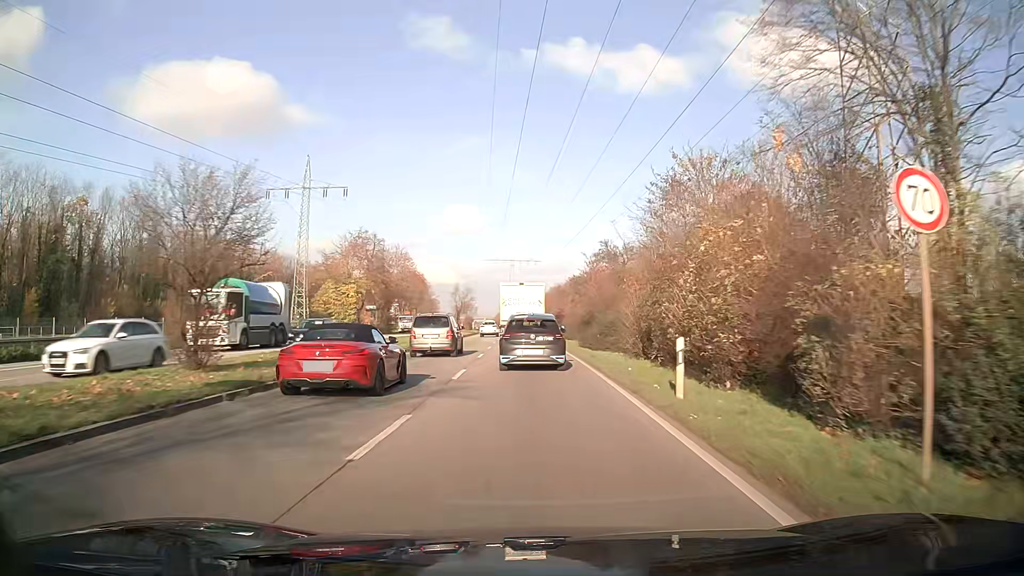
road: primary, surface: asphalt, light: Day
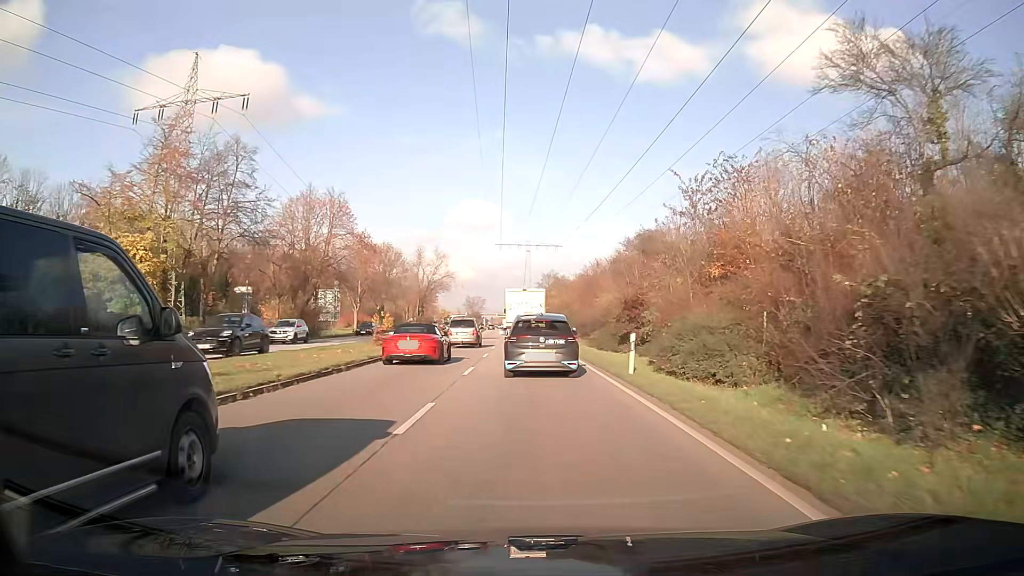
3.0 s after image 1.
(-0.5, +43.9) m; -1°
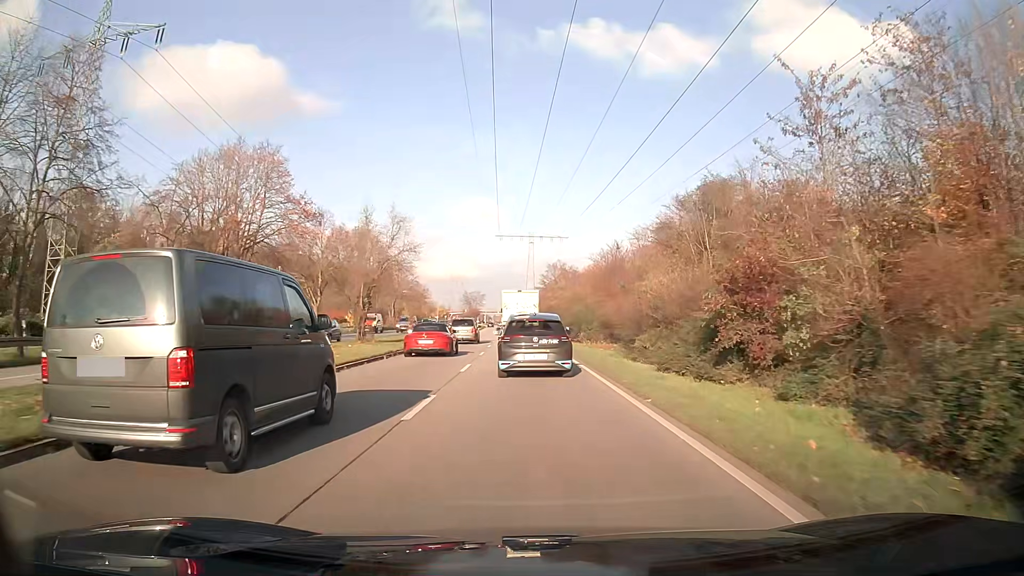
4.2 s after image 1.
(-0.1, +17.2) m; 0°
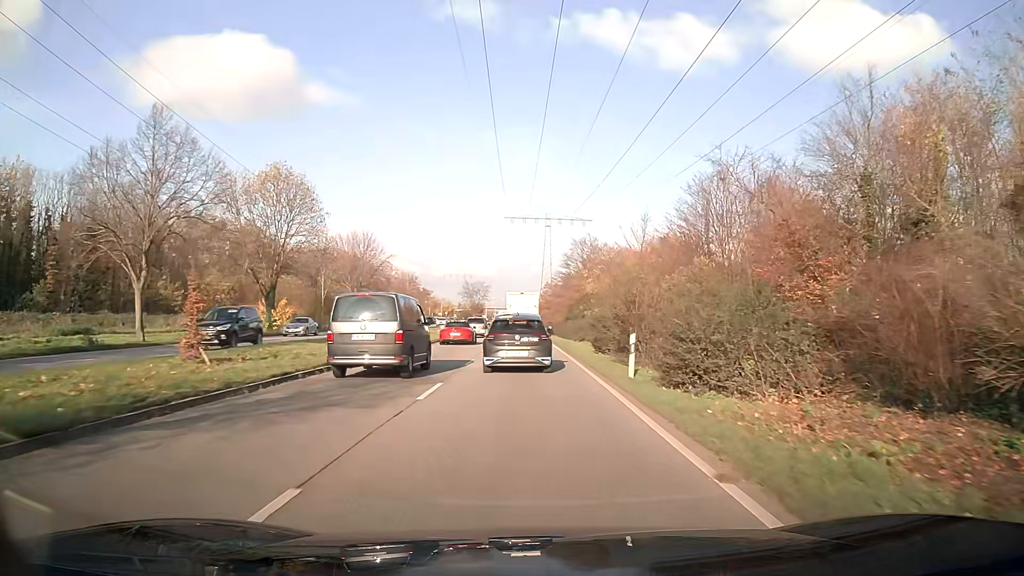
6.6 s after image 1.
(-0.3, +34.5) m; -1°
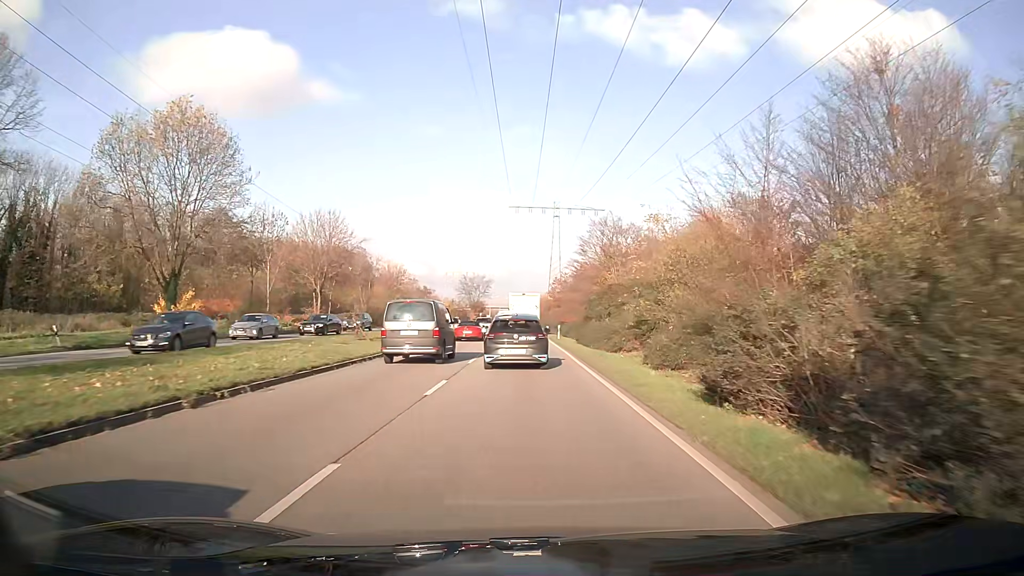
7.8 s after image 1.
(-0.1, +17.5) m; 0°
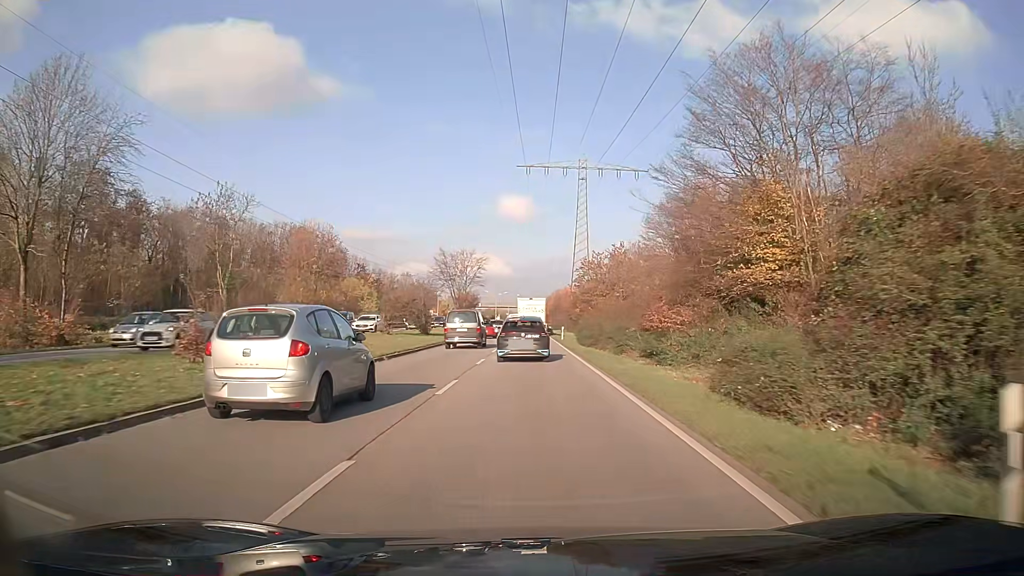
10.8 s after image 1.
(-0.4, +45.7) m; -1°
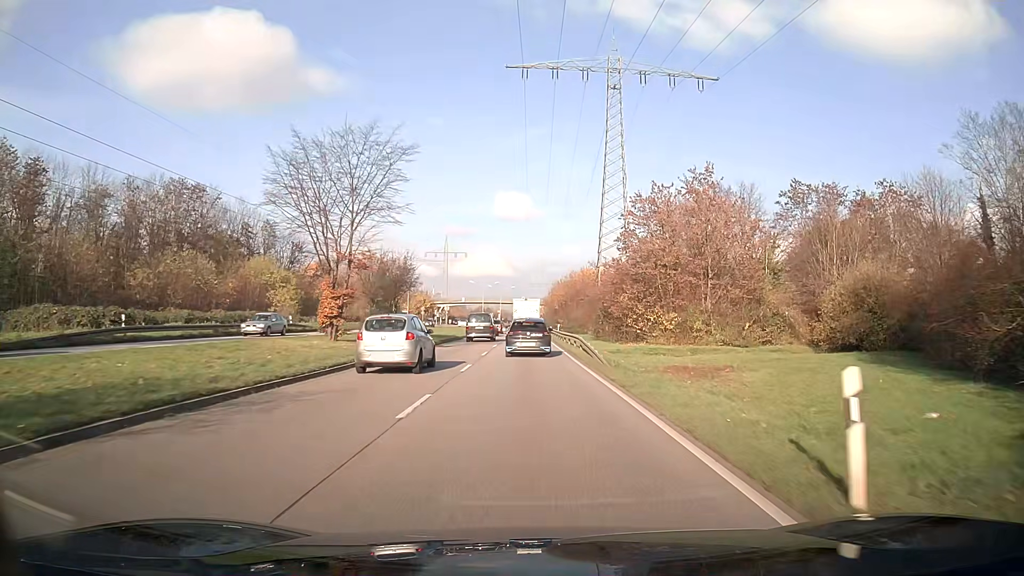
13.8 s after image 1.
(+0.1, +48.5) m; 0°
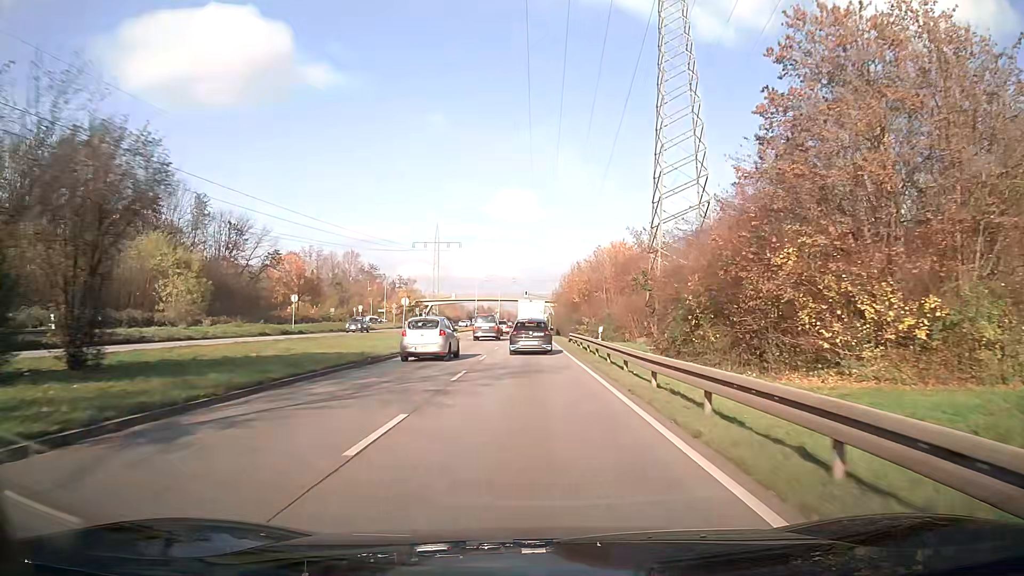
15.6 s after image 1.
(-0.1, +30.0) m; -1°
(0, +10) (0, +20) (0, +30) (0, +40) (0, +50) (0, +60) (0, +70) (0, +80) (0, +90) (0, +100) m
